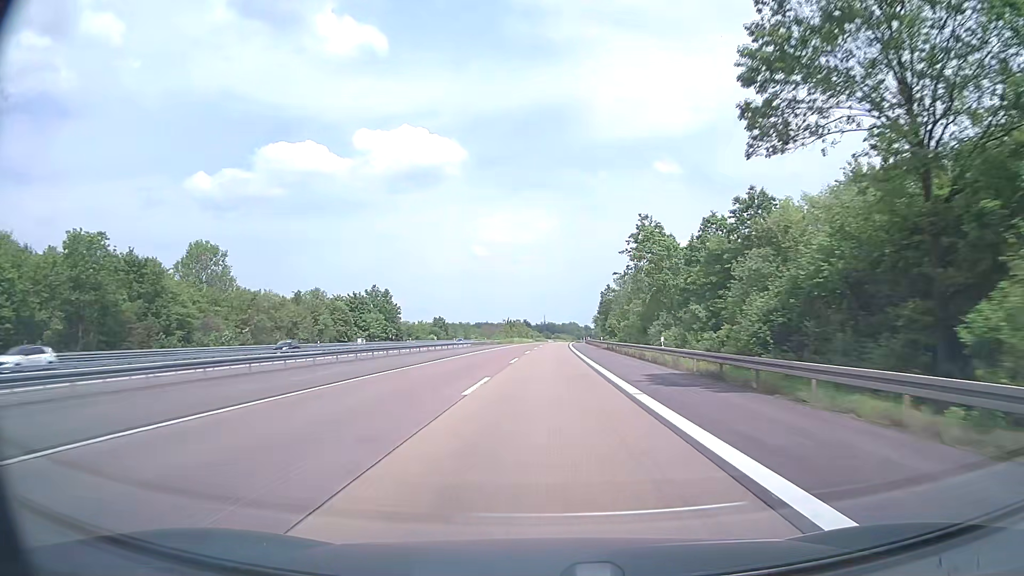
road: motorway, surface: asphalt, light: Day
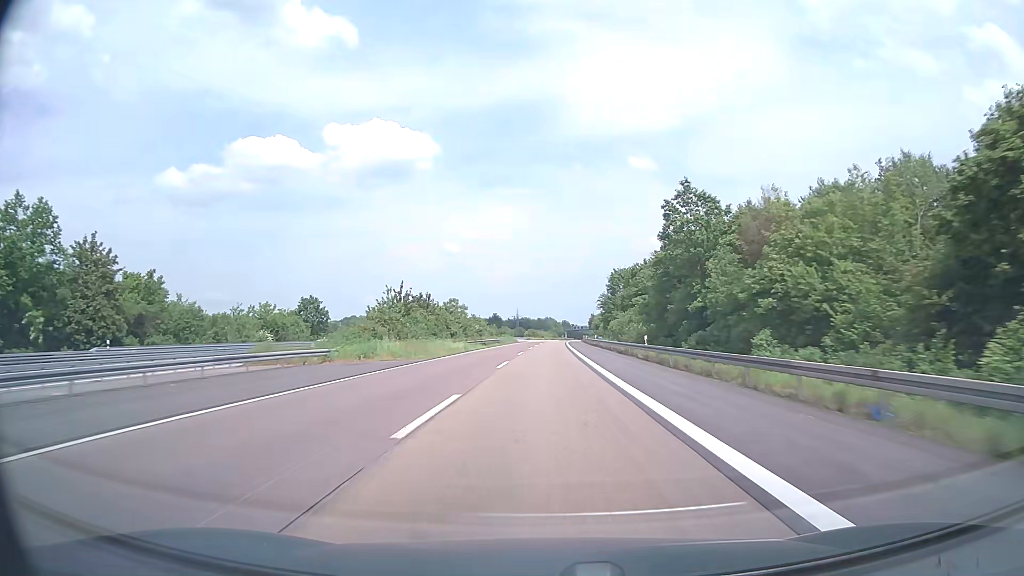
(+1.7, +95.4) m; +2°
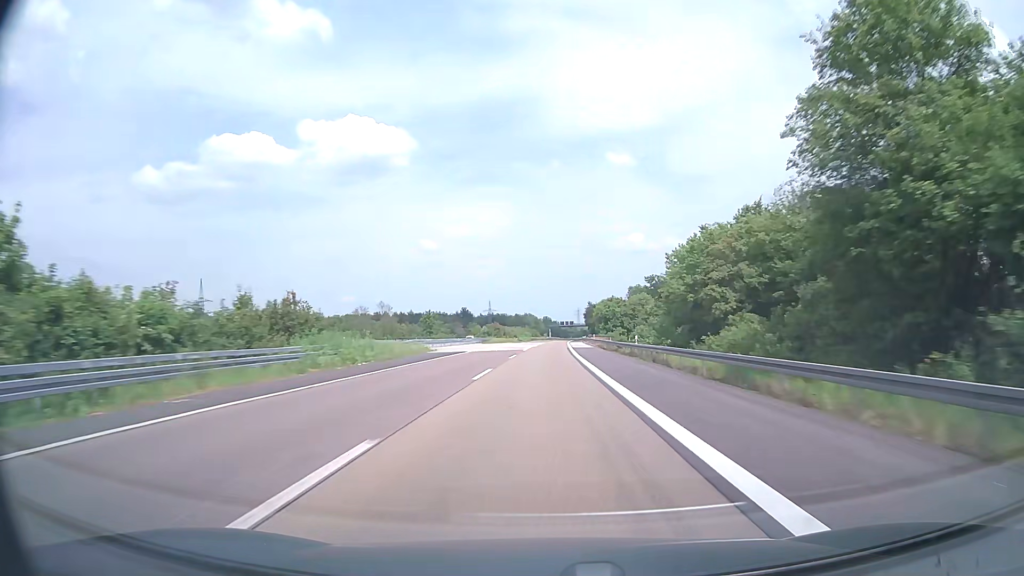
(+1.7, +95.4) m; +2°
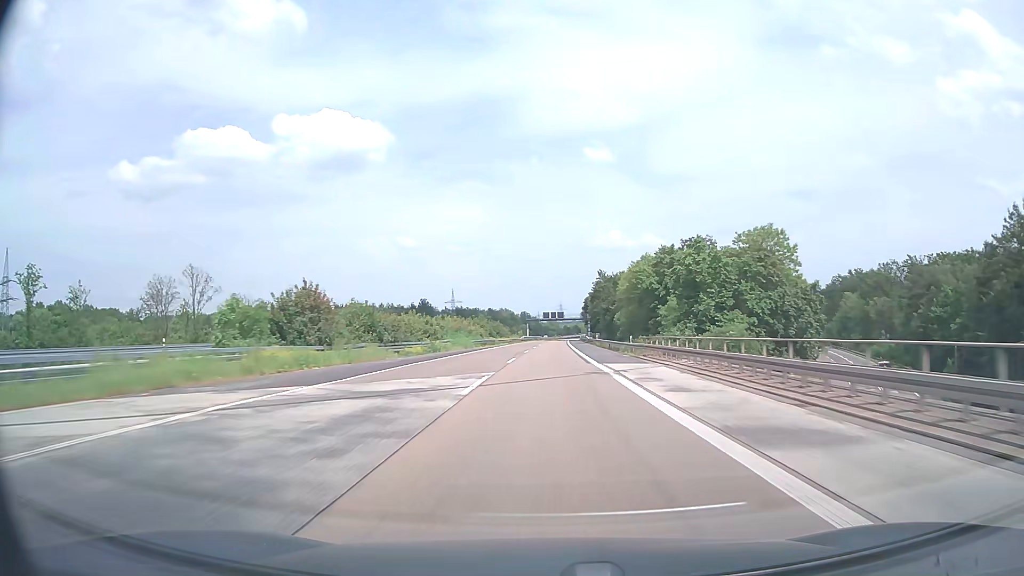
(+1.2, +95.3) m; +2°
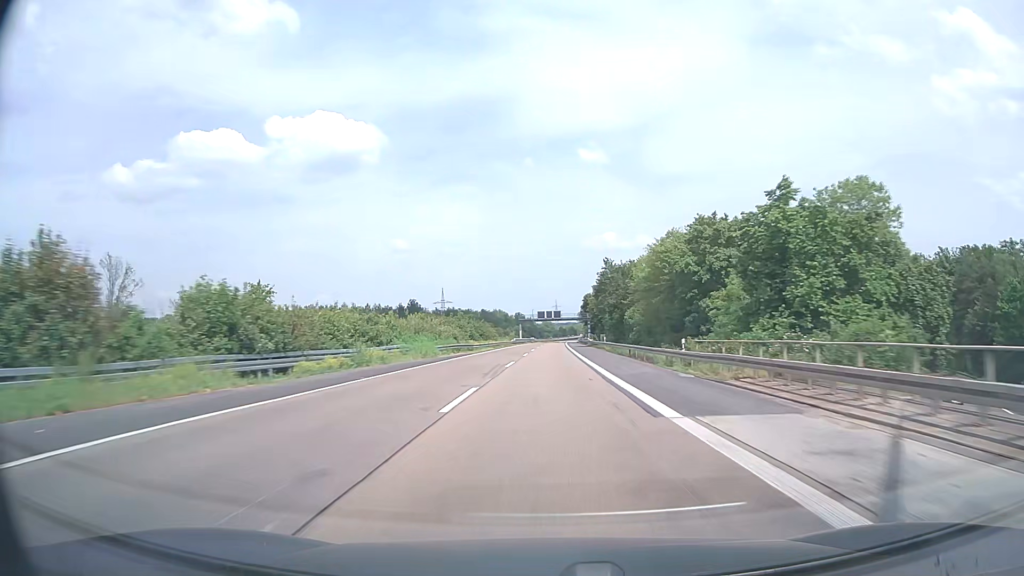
(+0.1, +19.1) m; 0°
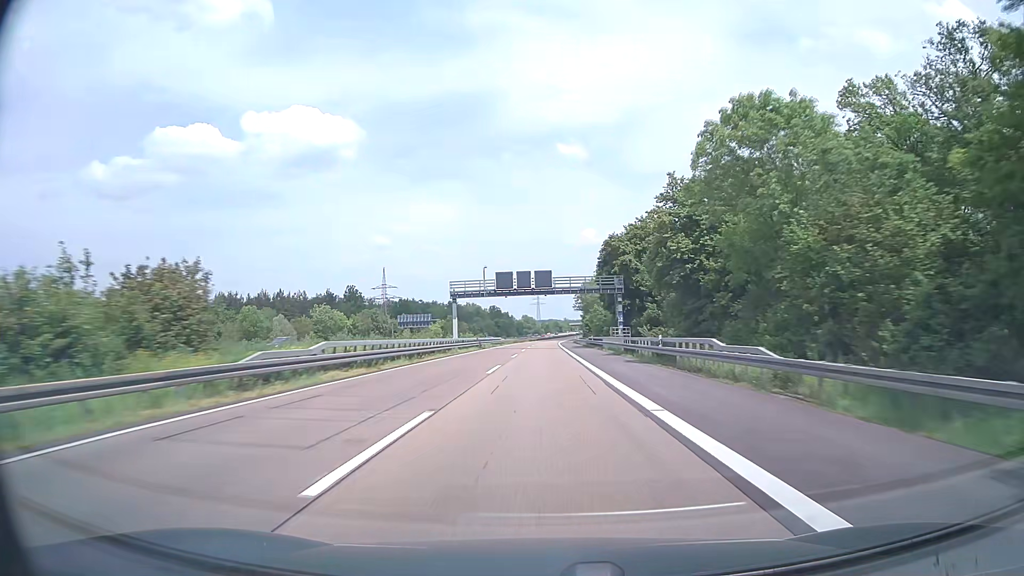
(+1.5, +95.4) m; +2°
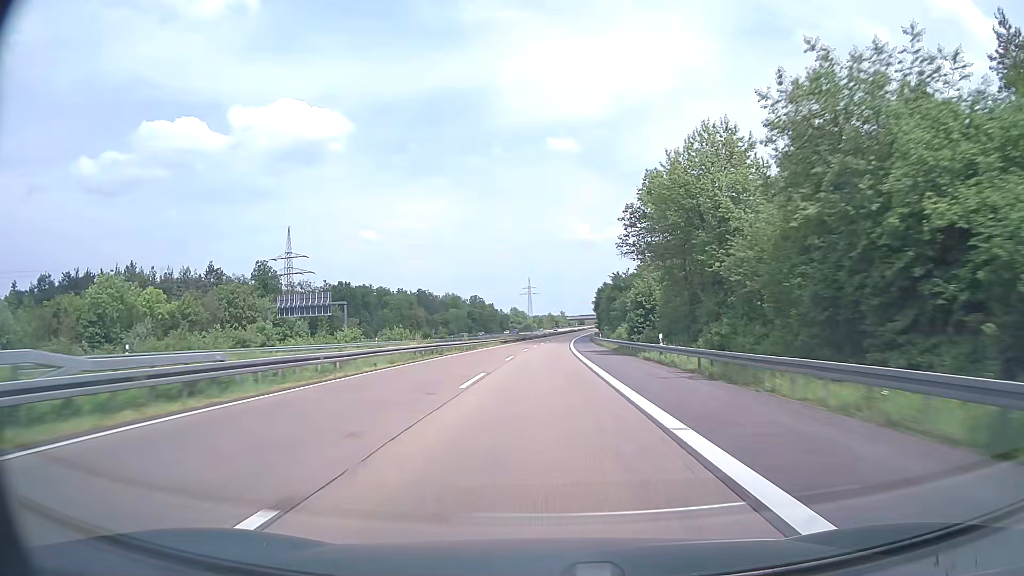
(+0.3, +95.4) m; +1°
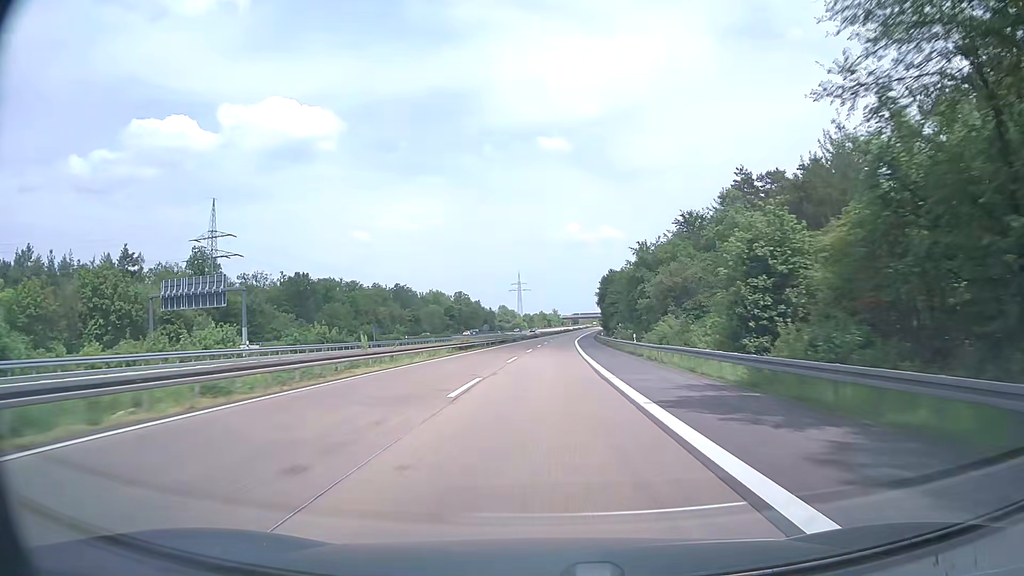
(+0.1, +38.1) m; +1°
(0, +10) (0, +20) (0, +30) (0, +40) (+1, +50) (+1, +60) (+1, +70) (+2, +80) (+2, +90) (+3, +100) m
